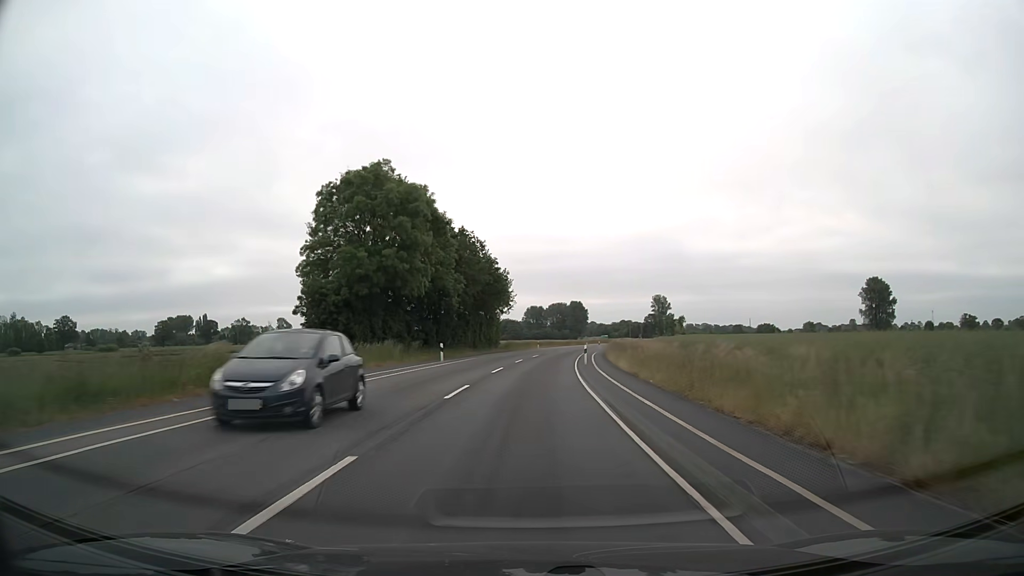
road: secondary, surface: asphalt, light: Day
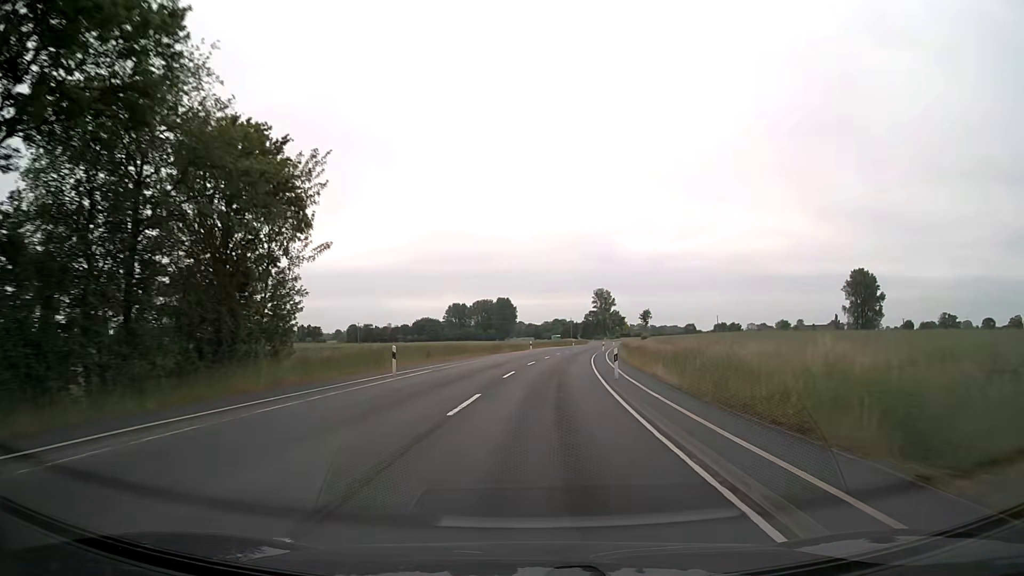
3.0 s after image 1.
(+3.3, +63.2) m; +6°
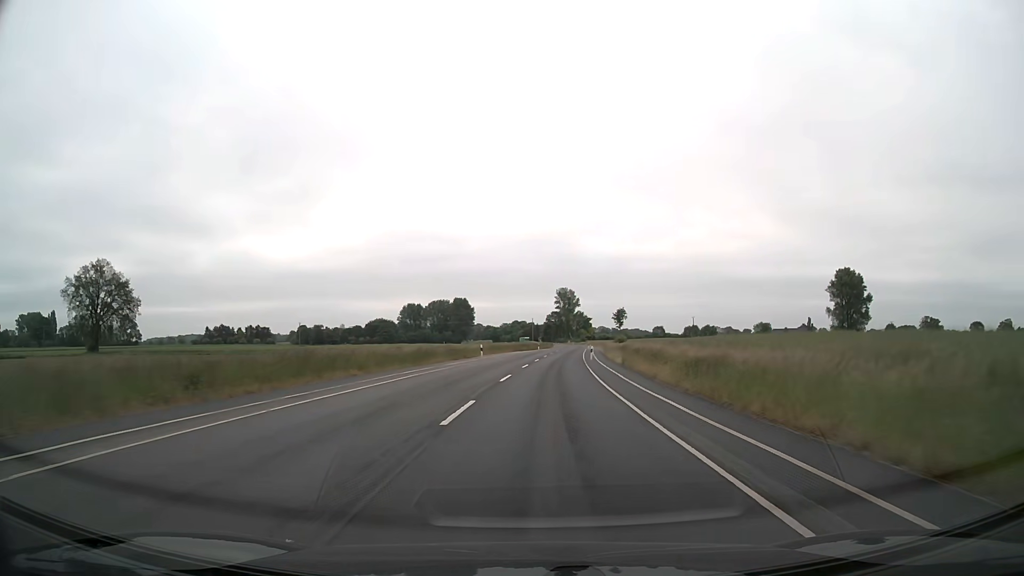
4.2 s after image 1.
(+0.6, +25.3) m; +3°
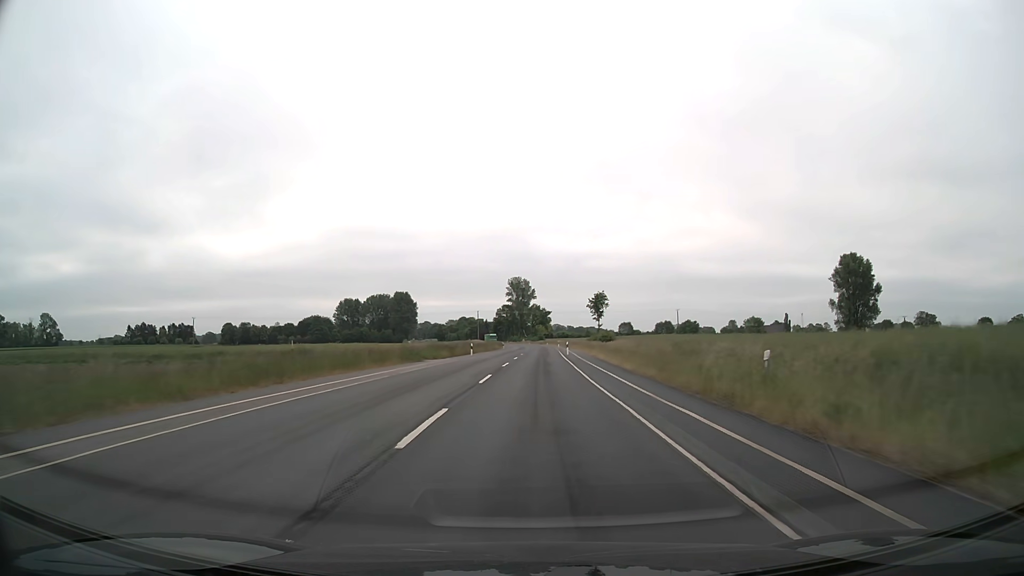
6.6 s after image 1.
(+2.4, +50.6) m; +4°
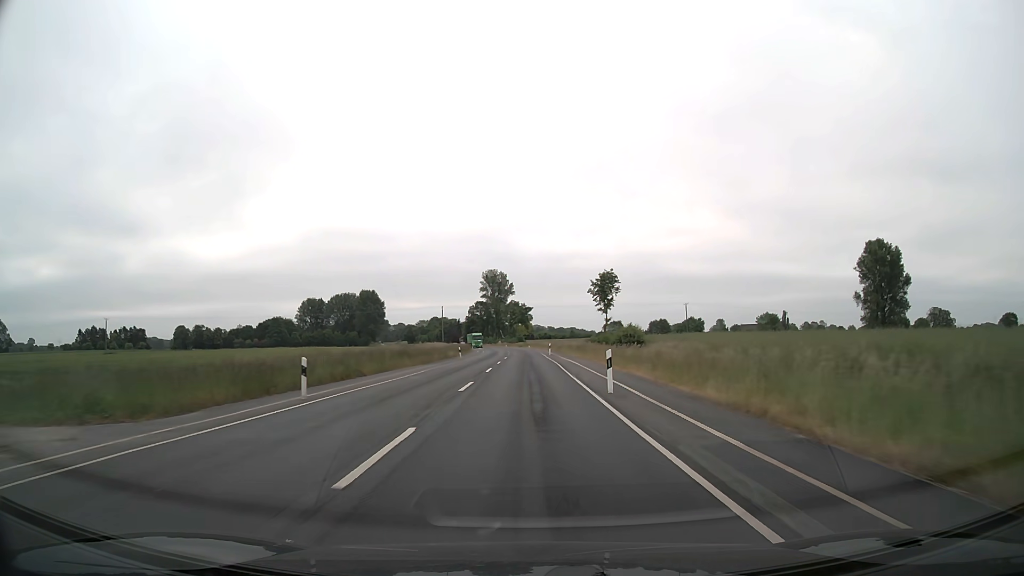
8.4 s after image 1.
(+0.6, +38.0) m; +2°
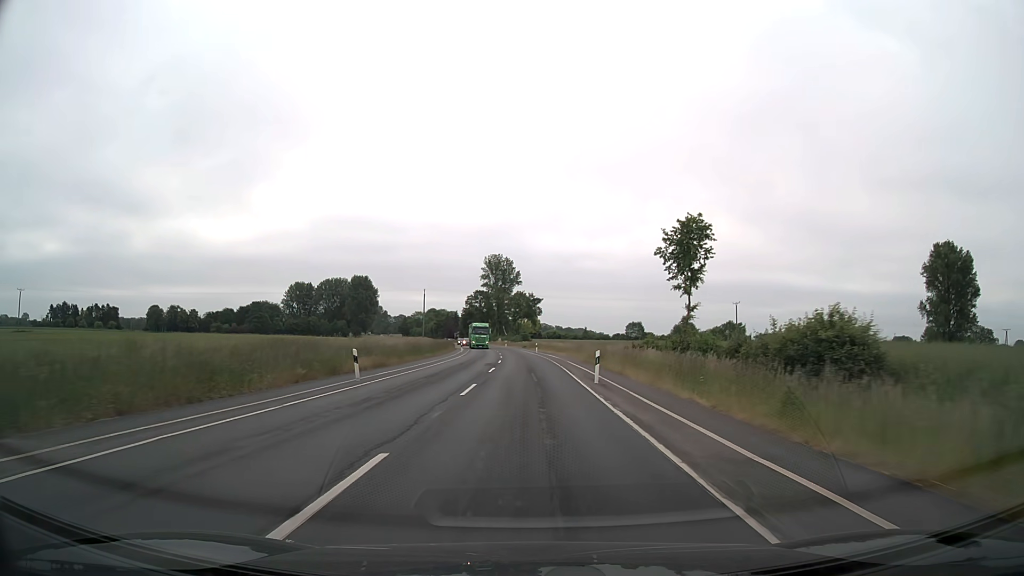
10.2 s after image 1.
(-0.1, +38.0) m; -1°
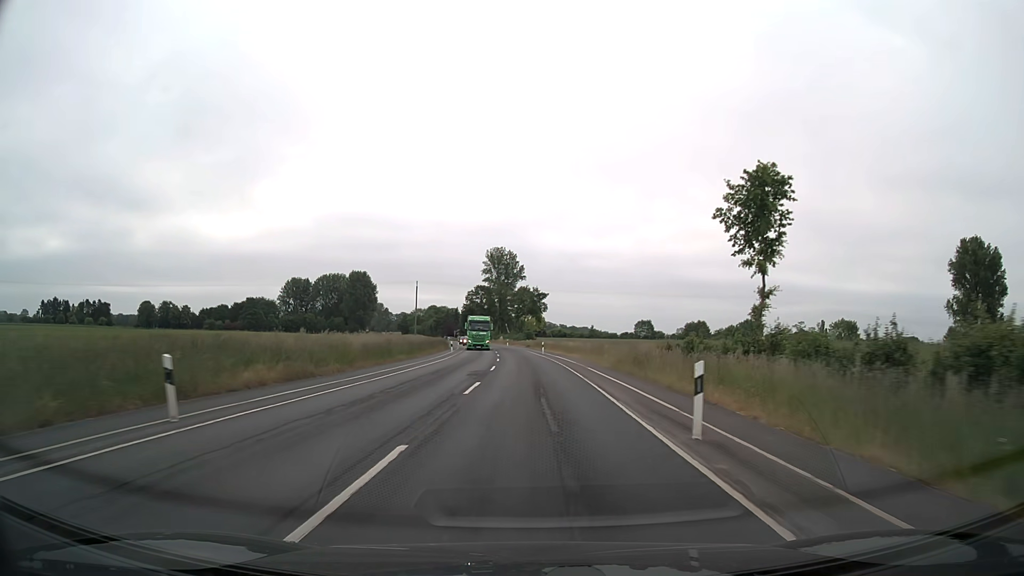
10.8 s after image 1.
(0.0, +12.7) m; 0°
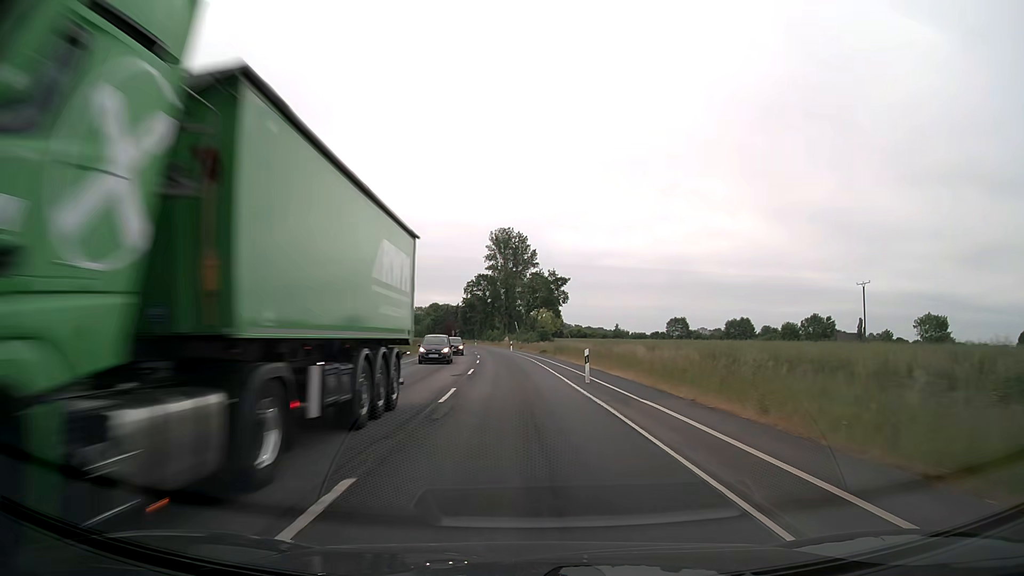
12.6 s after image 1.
(+0.1, +38.1) m; -1°
(0, +10) (0, +20) (-1, +30) (-1, +40) (-2, +50) (-3, +60) (-4, +70) (-5, +80) (-6, +90) (-8, +100) m
